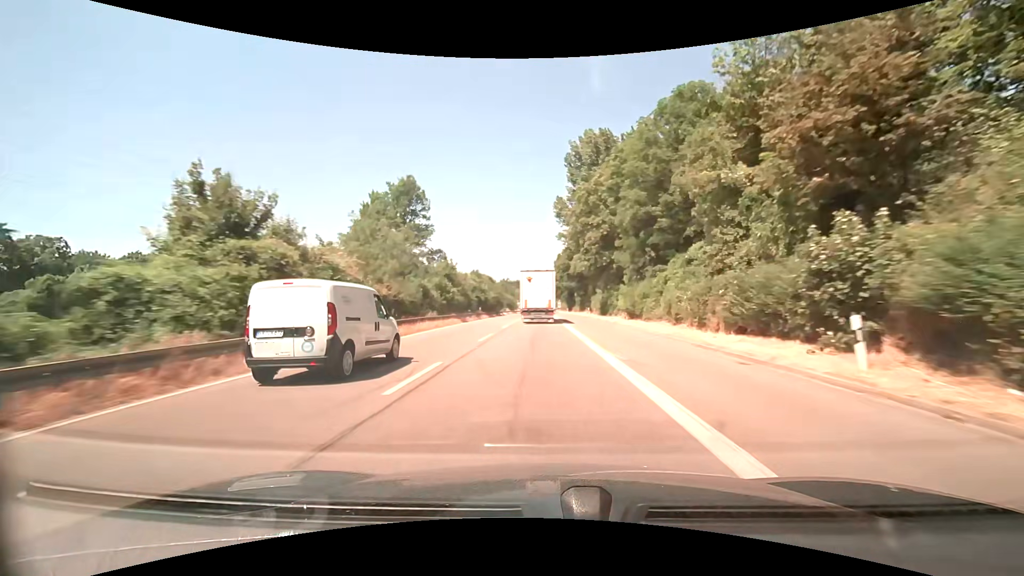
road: trunk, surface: asphalt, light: Day
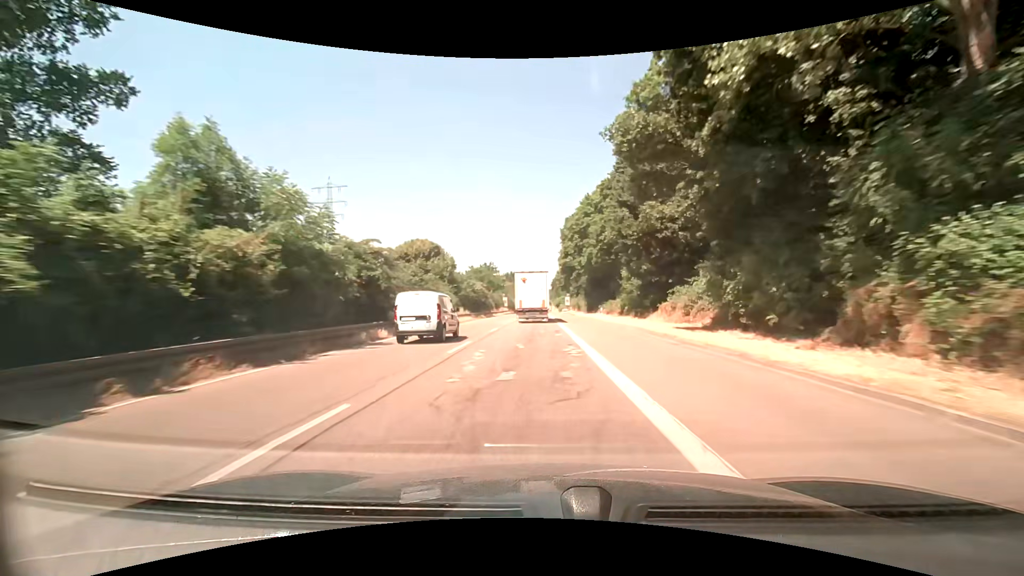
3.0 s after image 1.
(+0.3, +61.9) m; 0°
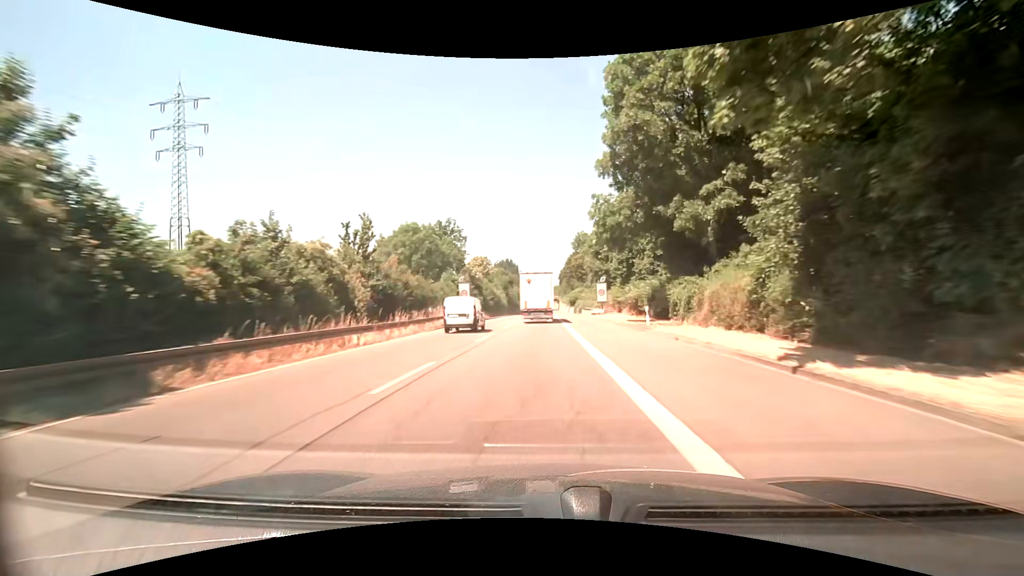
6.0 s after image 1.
(-0.4, +64.3) m; -1°
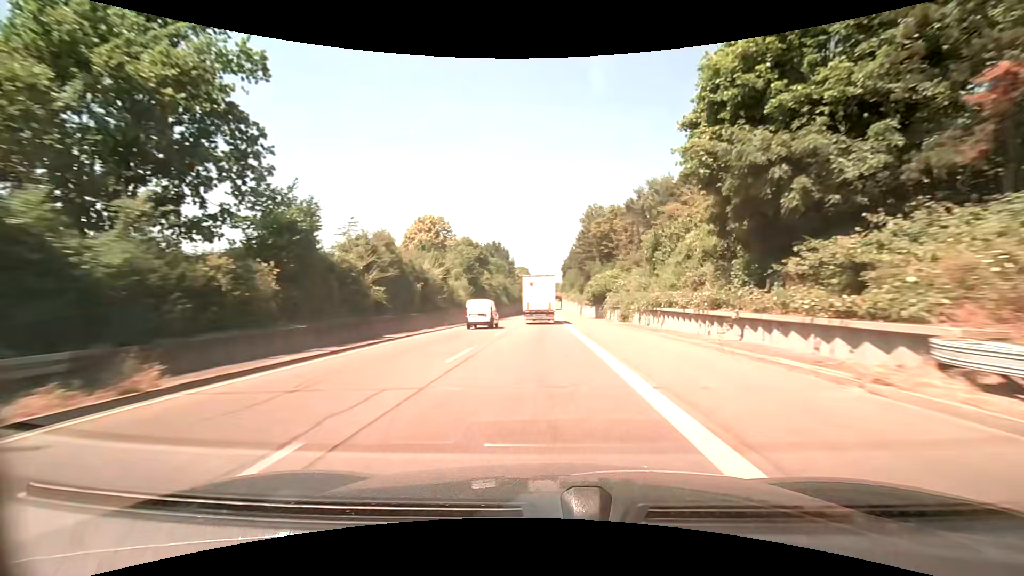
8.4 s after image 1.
(0.0, +52.5) m; 0°
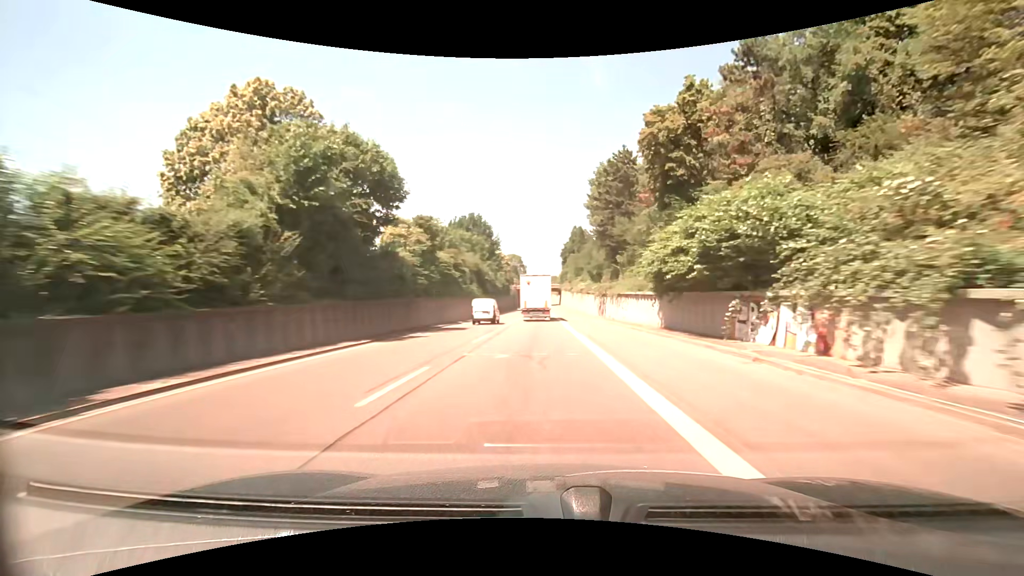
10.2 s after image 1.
(+0.1, +39.9) m; 0°
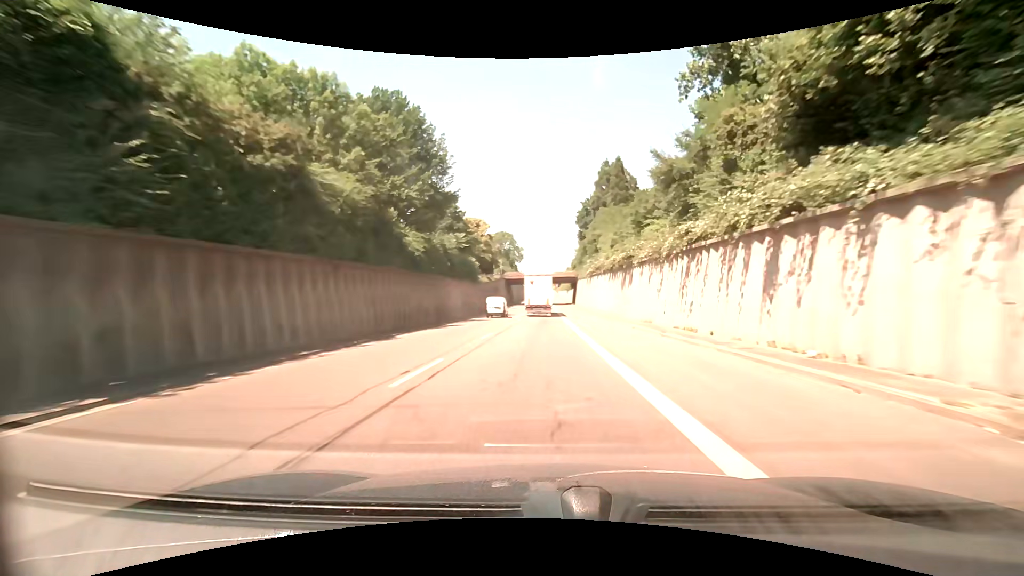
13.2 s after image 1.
(-0.3, +67.1) m; 0°
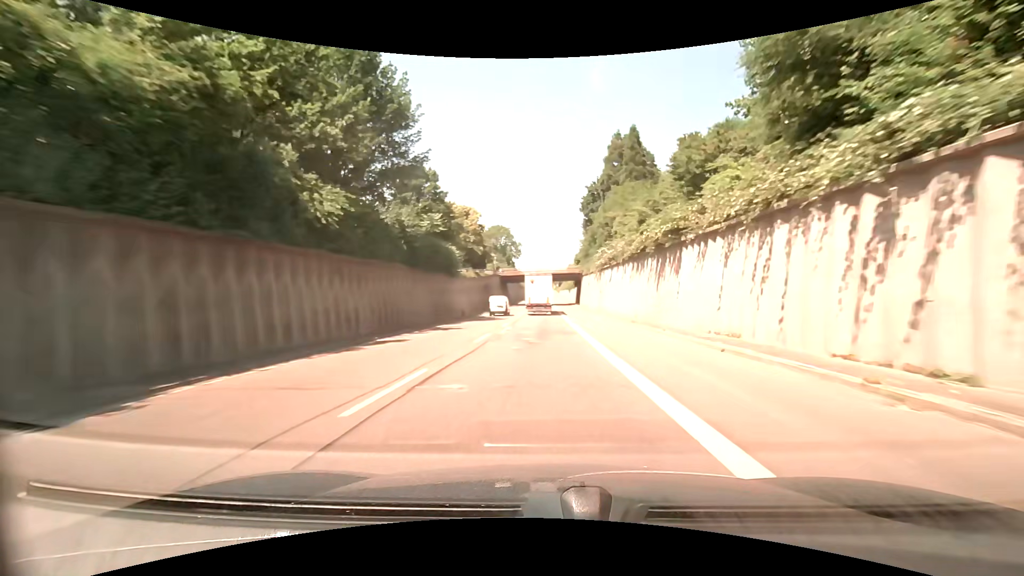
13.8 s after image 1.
(0.0, +13.5) m; 0°
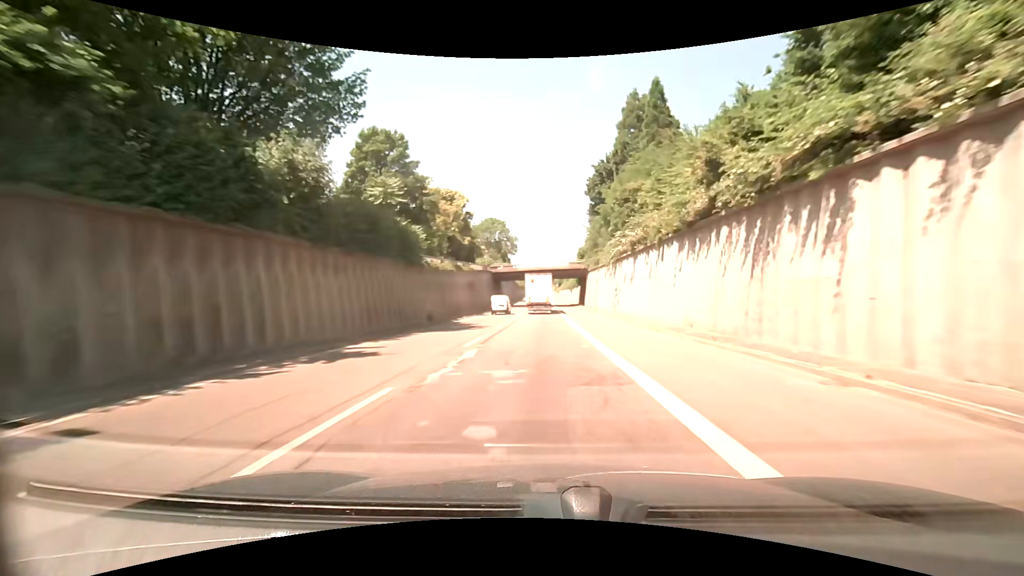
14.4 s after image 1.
(-0.1, +13.6) m; 0°
(0, +10) (0, +20) (0, +30) (0, +40) (0, +50) (0, +60) (0, +70) (0, +80) (0, +90) (0, +100) m
